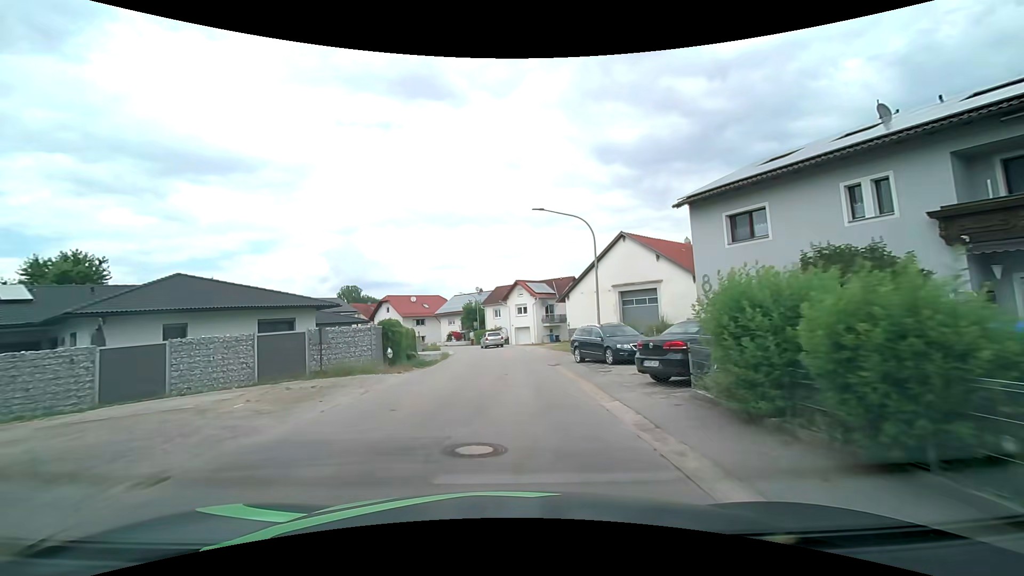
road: tertiary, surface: asphalt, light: Day
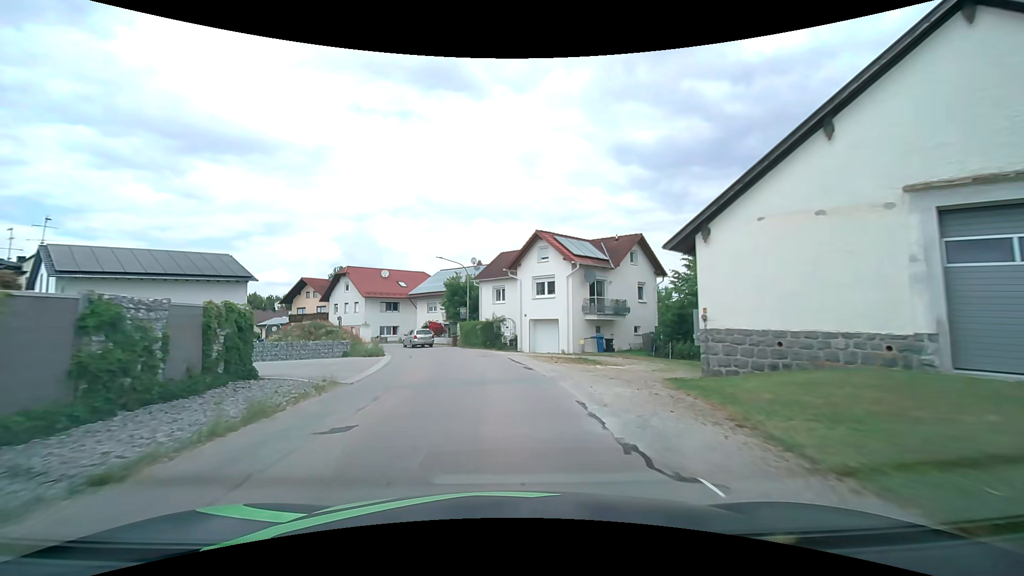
(-0.1, +27.8) m; -1°
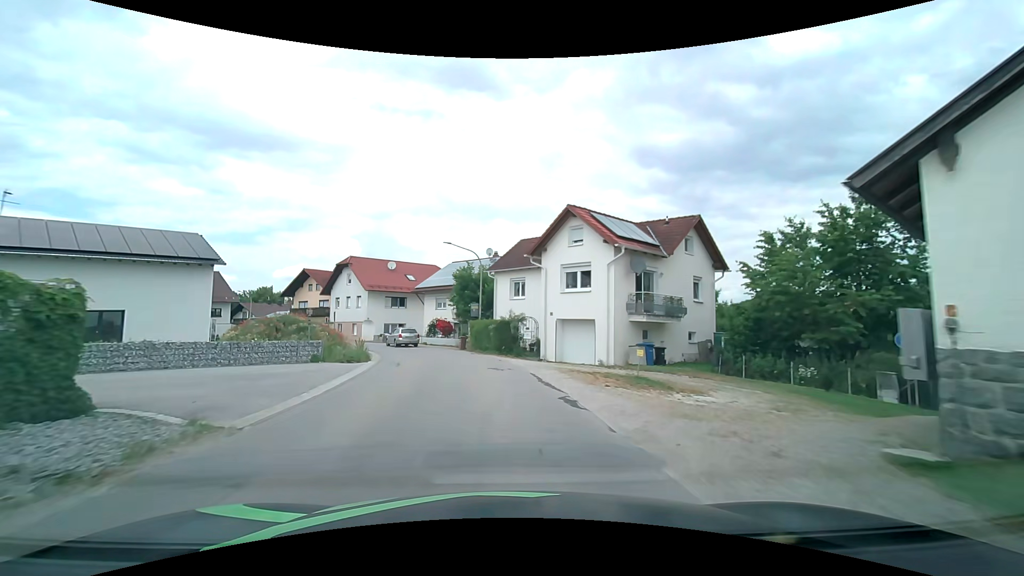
(-0.1, +6.8) m; -2°
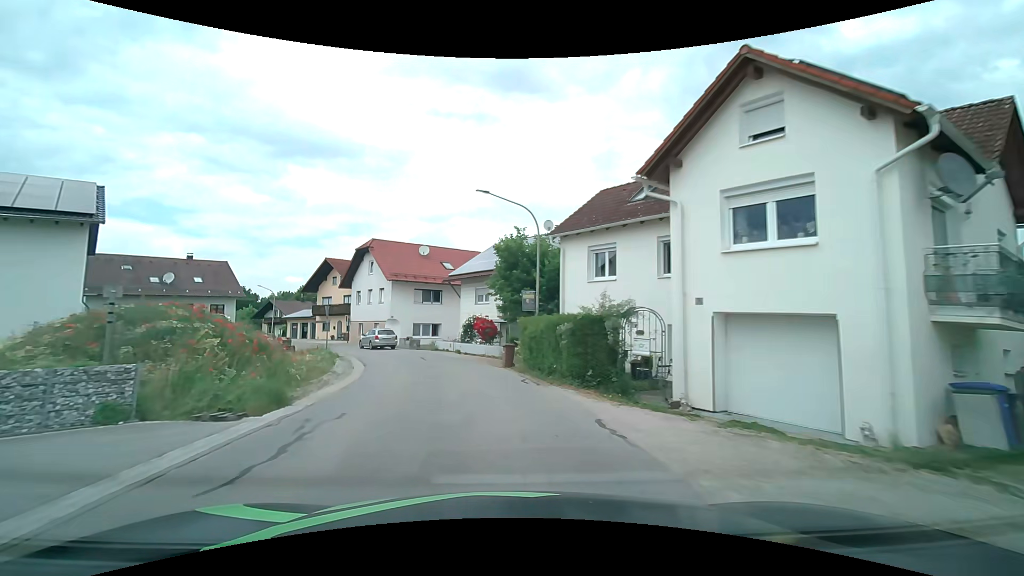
(-0.5, +13.6) m; -5°
(-1, +10) (-2, +20) (-5, +29) (-10, +38) (-15, +47) (-22, +54) (-30, +61) (-38, +66) (-47, +70) (-56, +75) m
